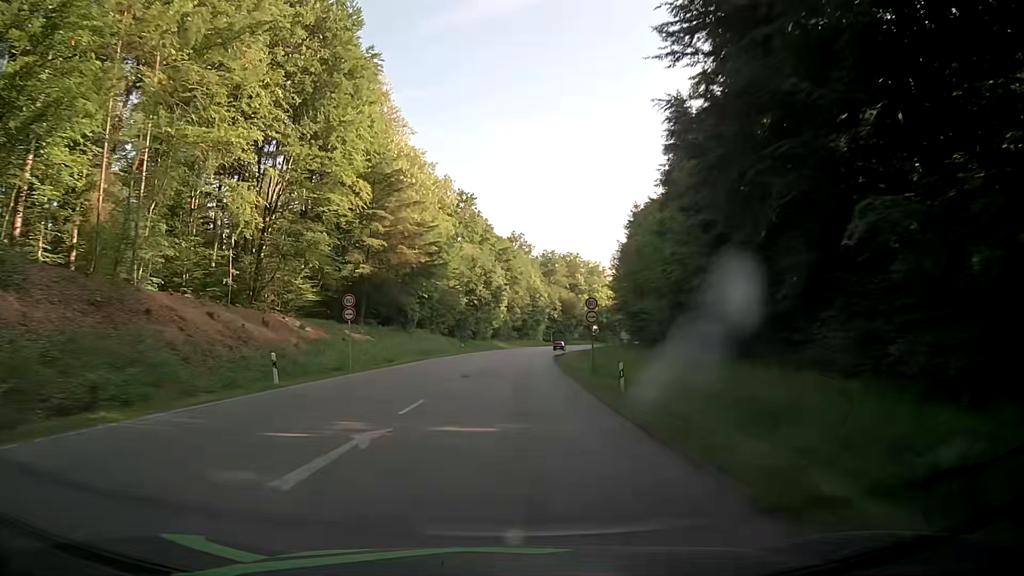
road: secondary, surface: asphalt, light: Day
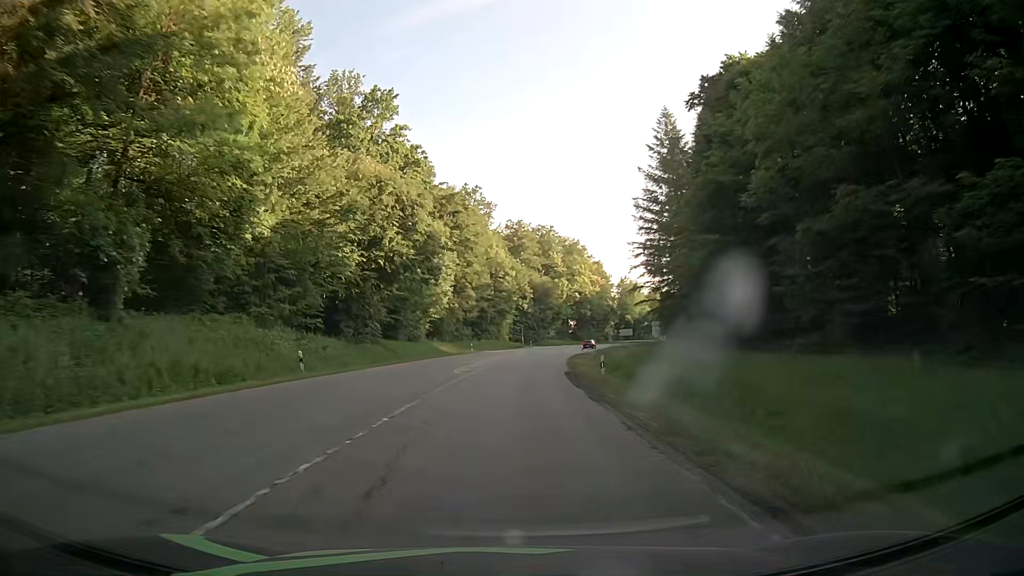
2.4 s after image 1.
(+0.8, +50.1) m; +3°
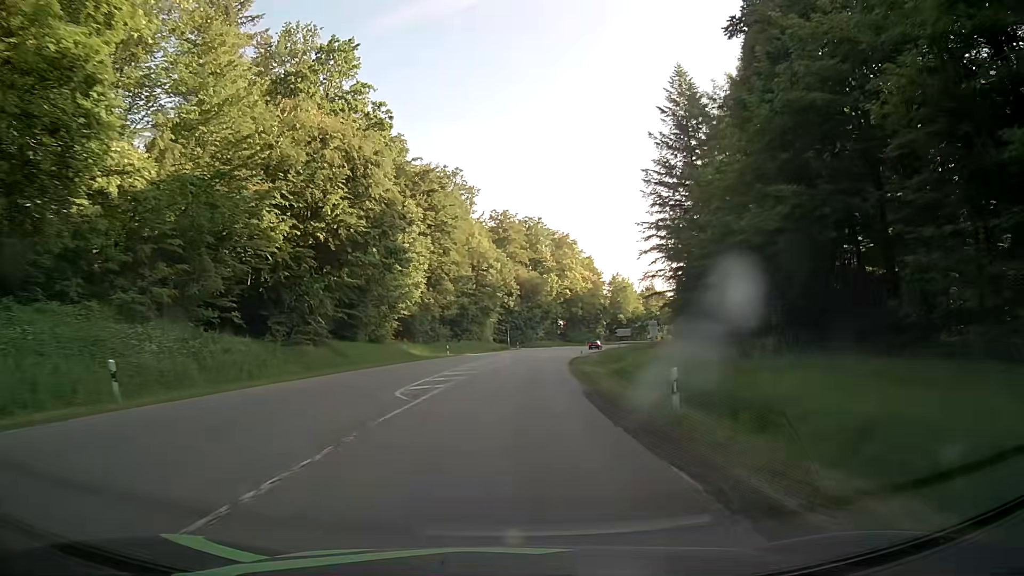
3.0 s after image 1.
(+0.2, +12.5) m; +1°
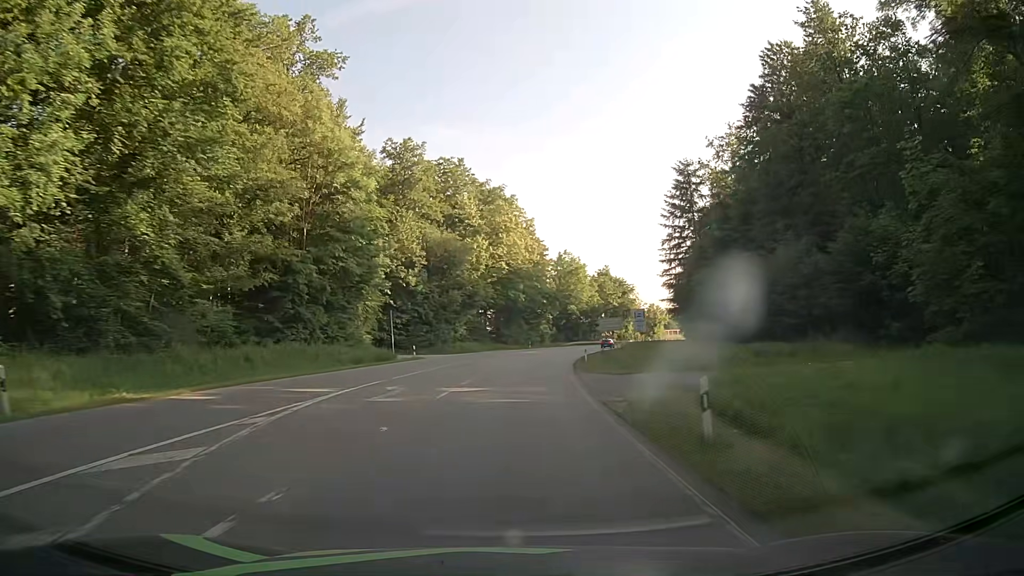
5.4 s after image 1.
(+2.6, +49.9) m; +6°
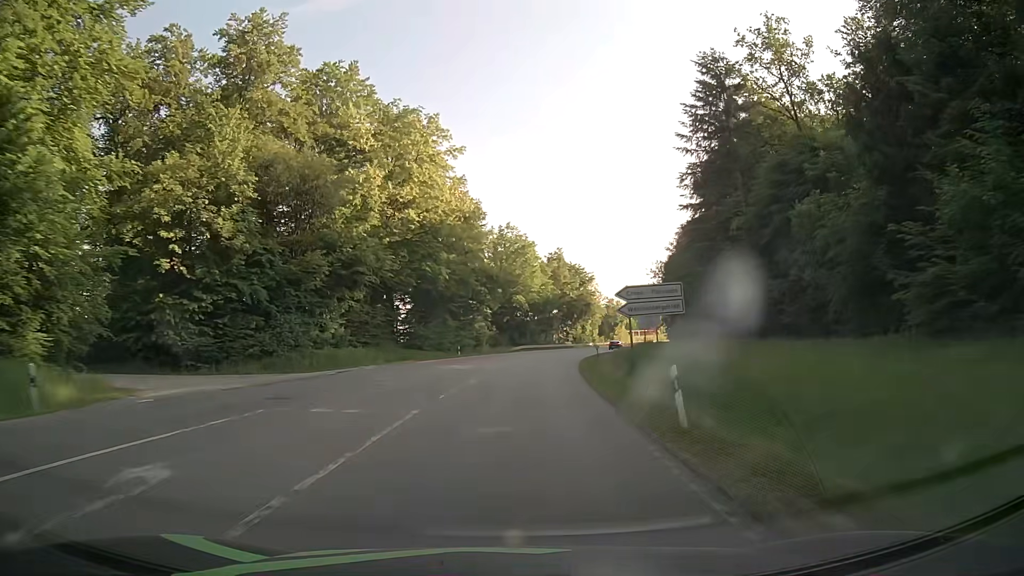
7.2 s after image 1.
(+1.7, +37.4) m; +5°
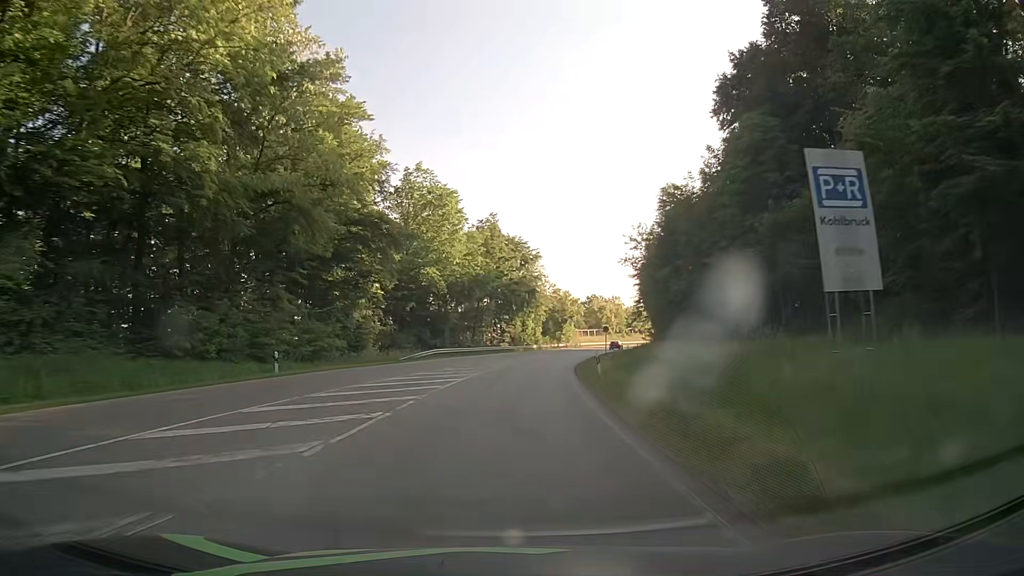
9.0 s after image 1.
(+2.1, +37.4) m; +6°
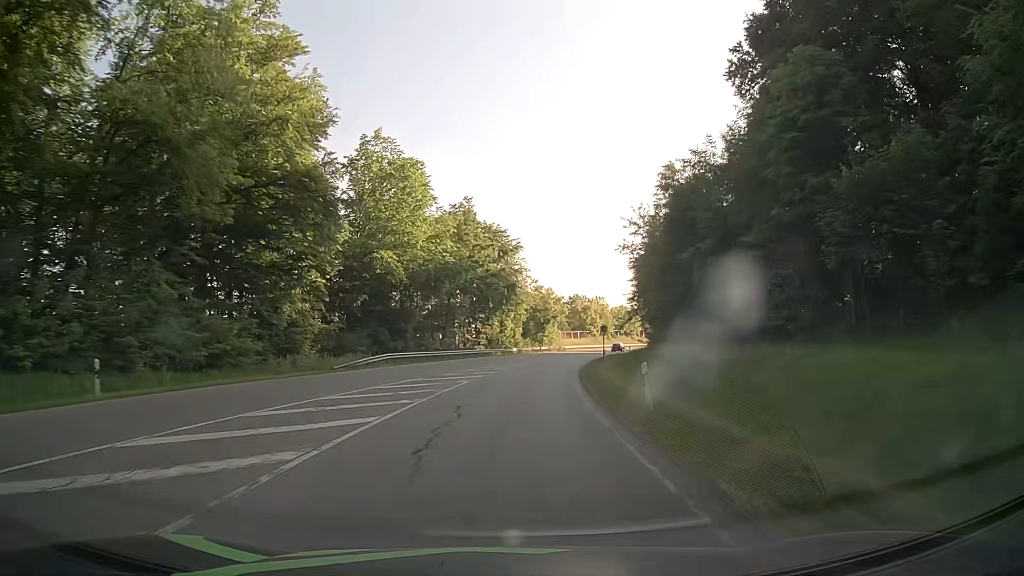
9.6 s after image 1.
(+0.2, +12.5) m; +2°
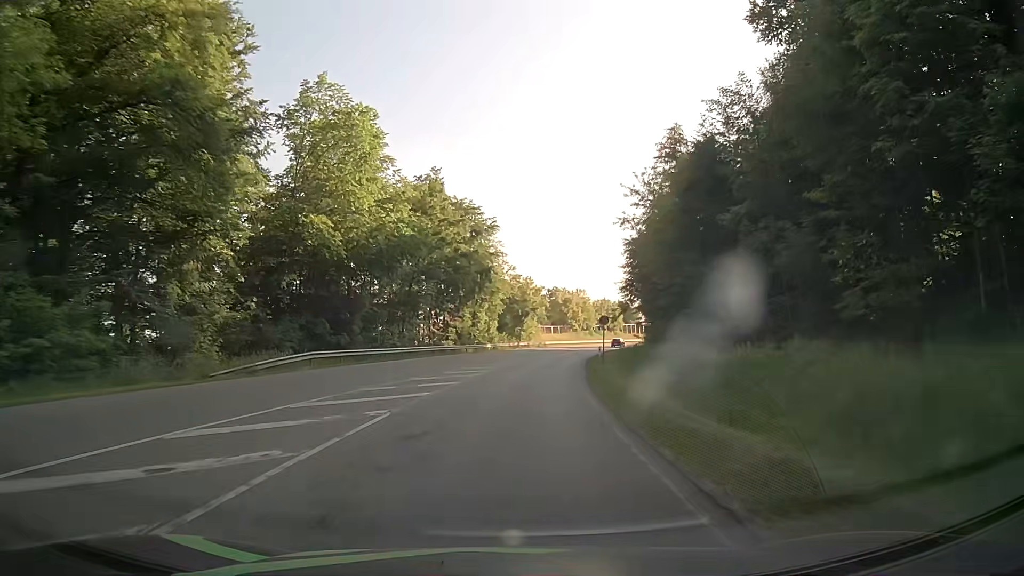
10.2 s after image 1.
(+0.2, +12.3) m; +2°
(0, +10) (+1, +20) (+1, +30) (+2, +40) (+4, +50) (+6, +60) (+8, +69) (+10, +79) (+12, +89) (+15, +99) m
